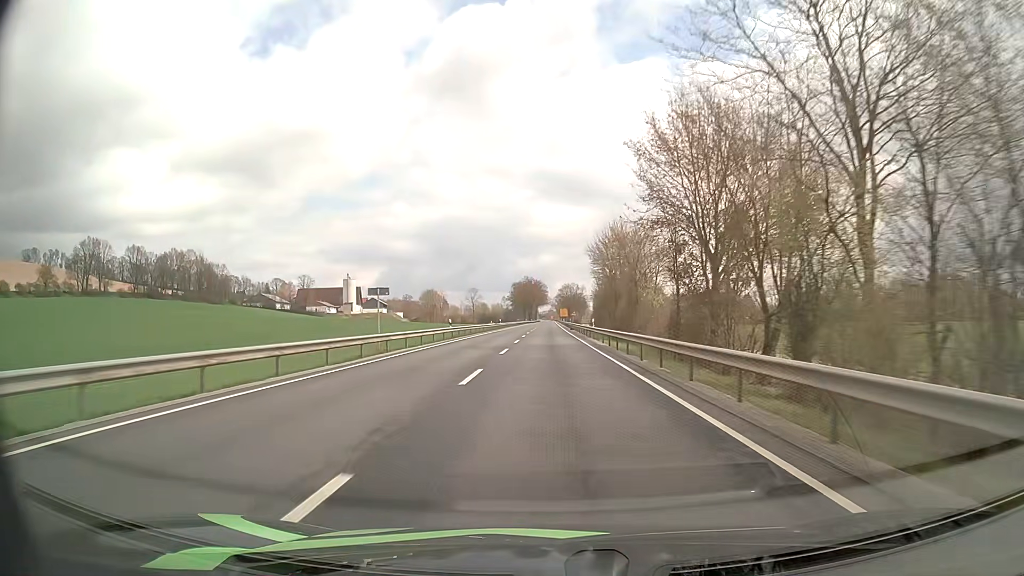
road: primary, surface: asphalt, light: Day
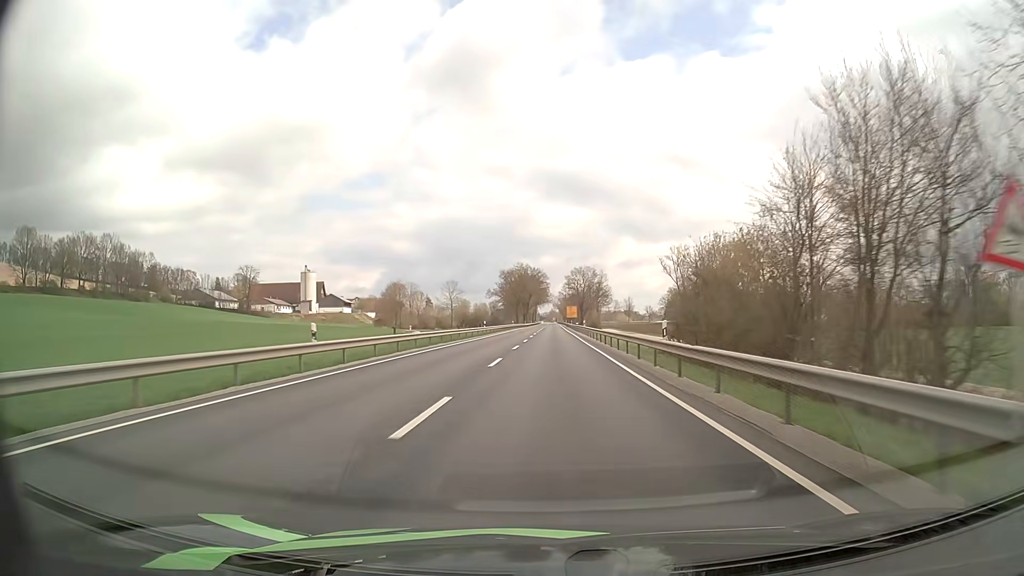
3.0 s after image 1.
(-0.5, +78.8) m; 0°
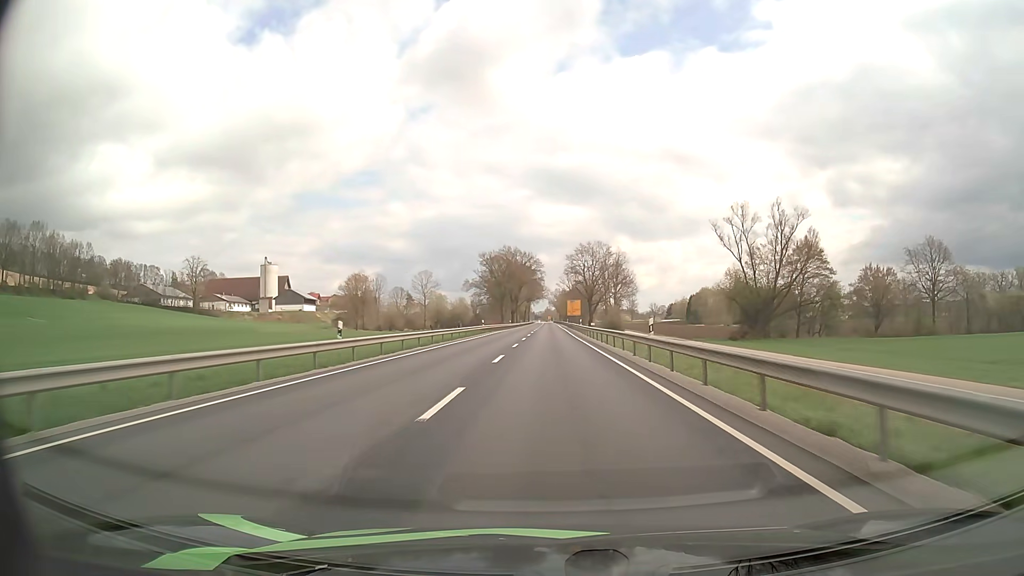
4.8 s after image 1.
(+0.2, +47.0) m; 0°
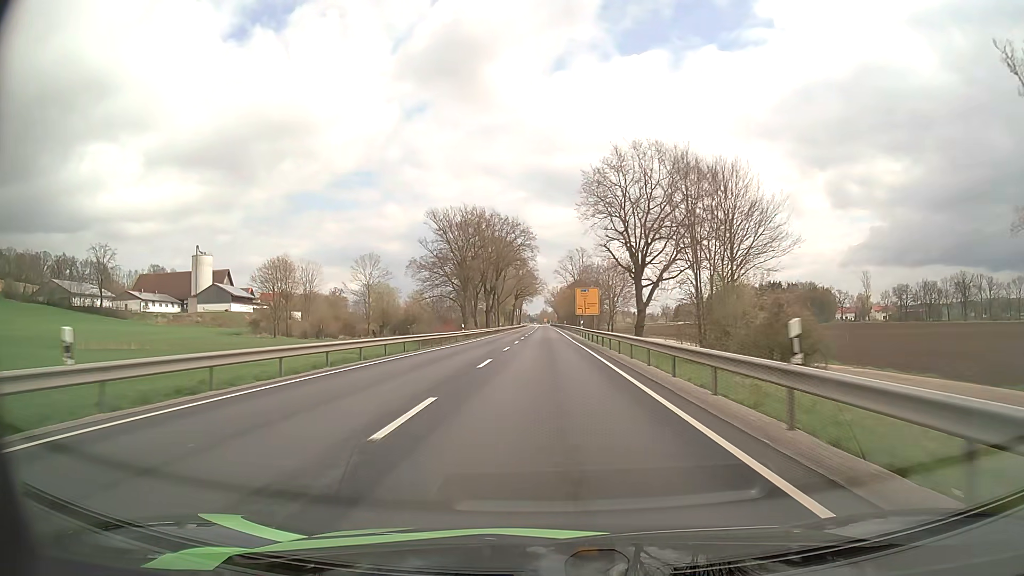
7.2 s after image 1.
(+0.3, +62.2) m; 0°
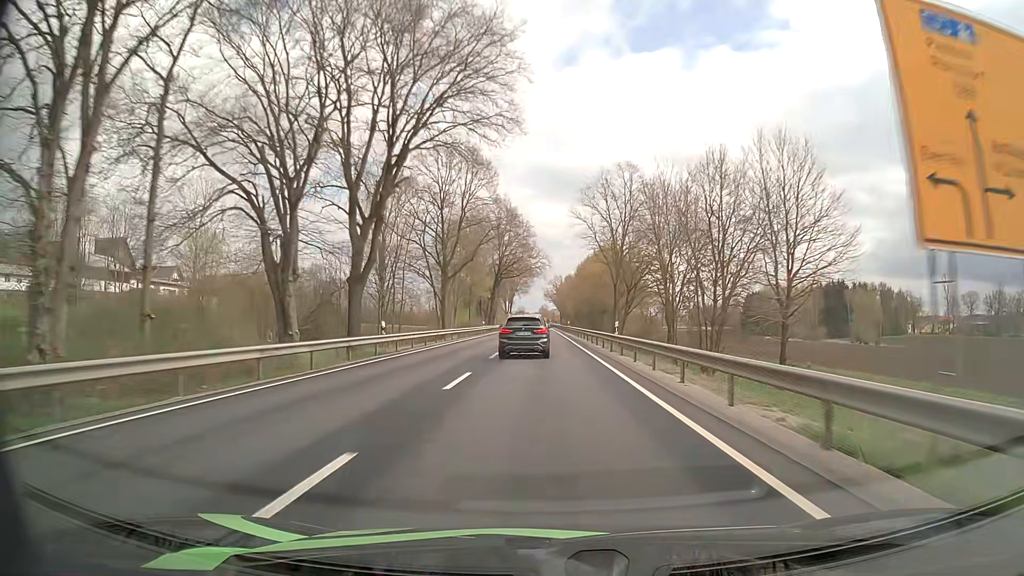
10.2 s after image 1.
(-0.5, +77.7) m; 0°
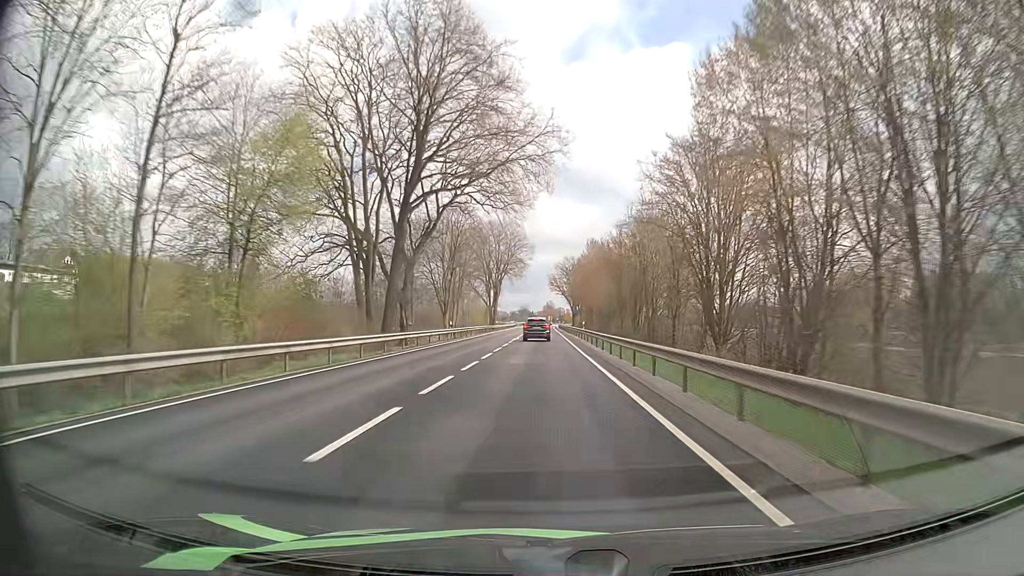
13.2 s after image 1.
(-0.3, +78.1) m; 0°
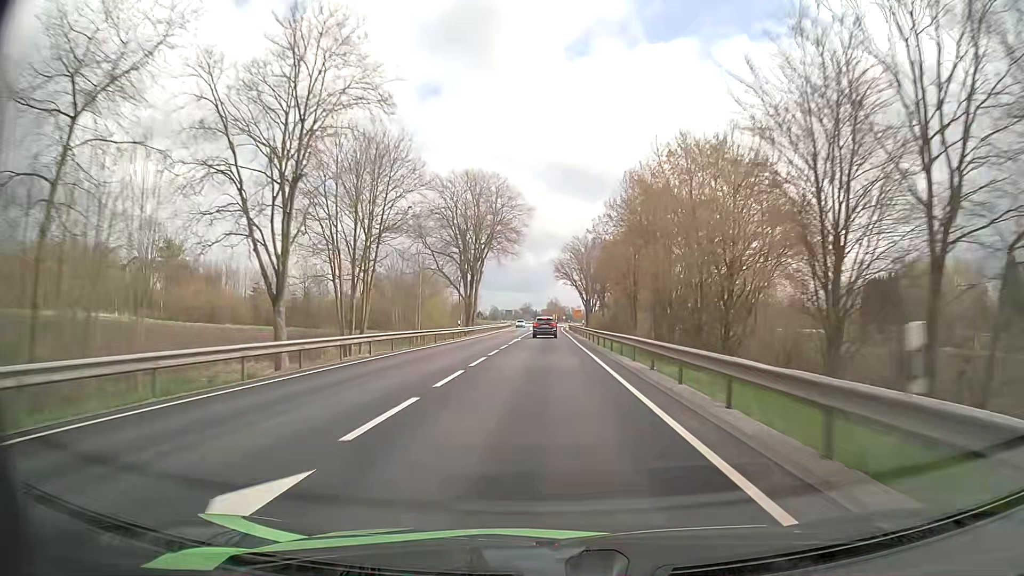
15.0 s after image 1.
(-0.1, +47.1) m; -1°
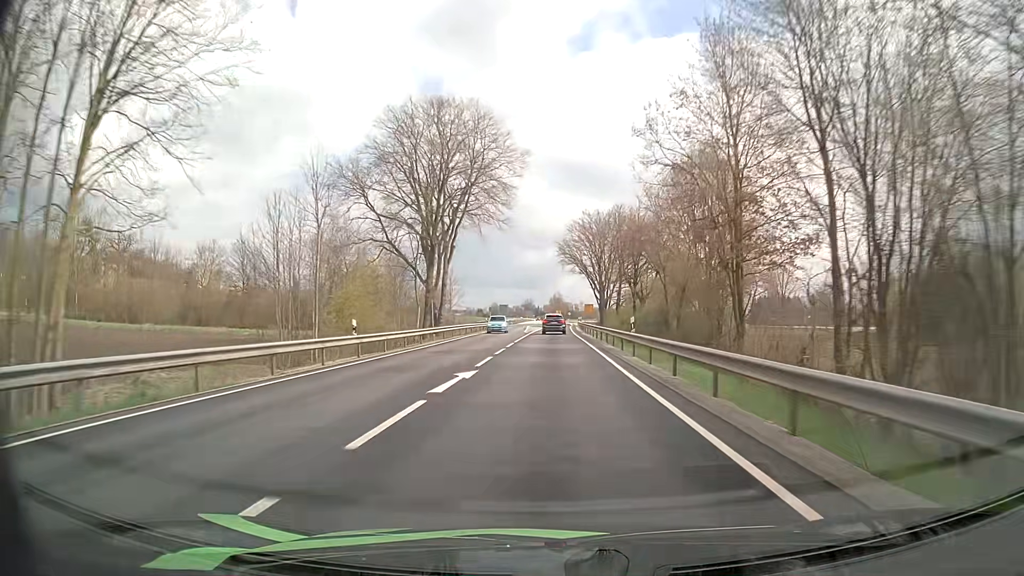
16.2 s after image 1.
(0.0, +30.7) m; 0°
(0, +10) (0, +20) (0, +30) (0, +40) (0, +50) (+1, +60) (+1, +70) (+1, +80) (+1, +90) (+1, +100) m
